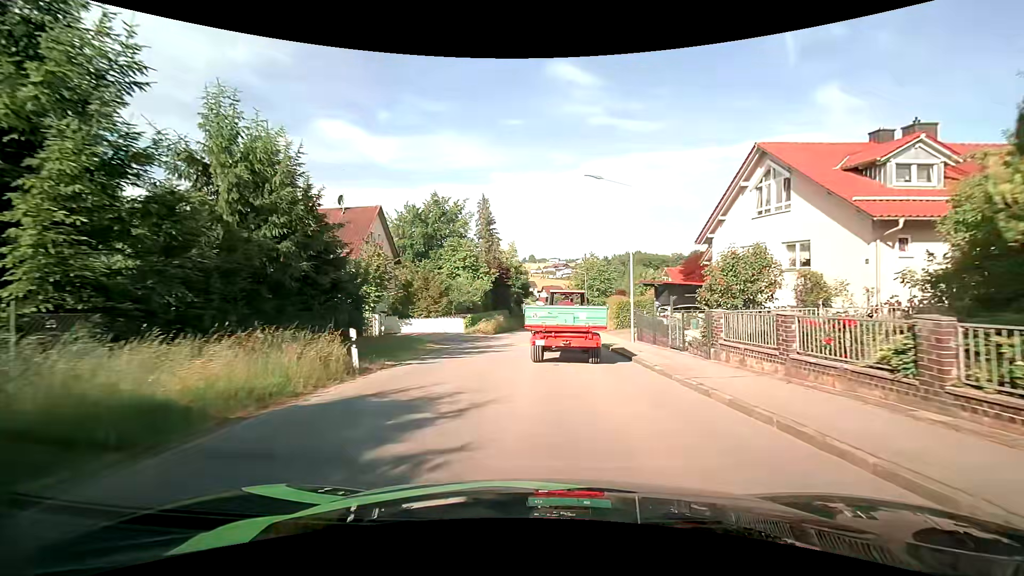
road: tertiary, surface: asphalt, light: Day
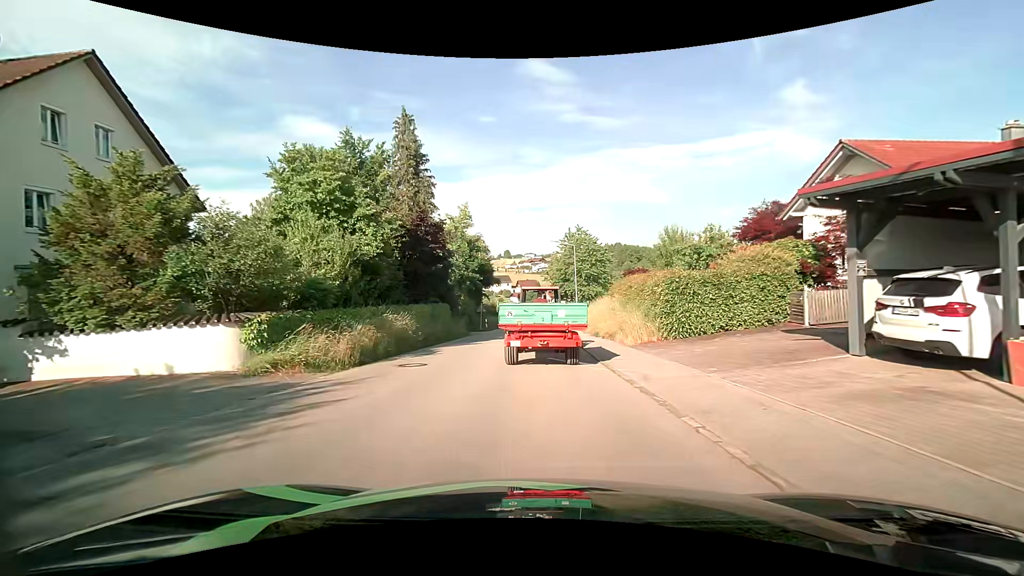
(+1.1, +23.4) m; +3°
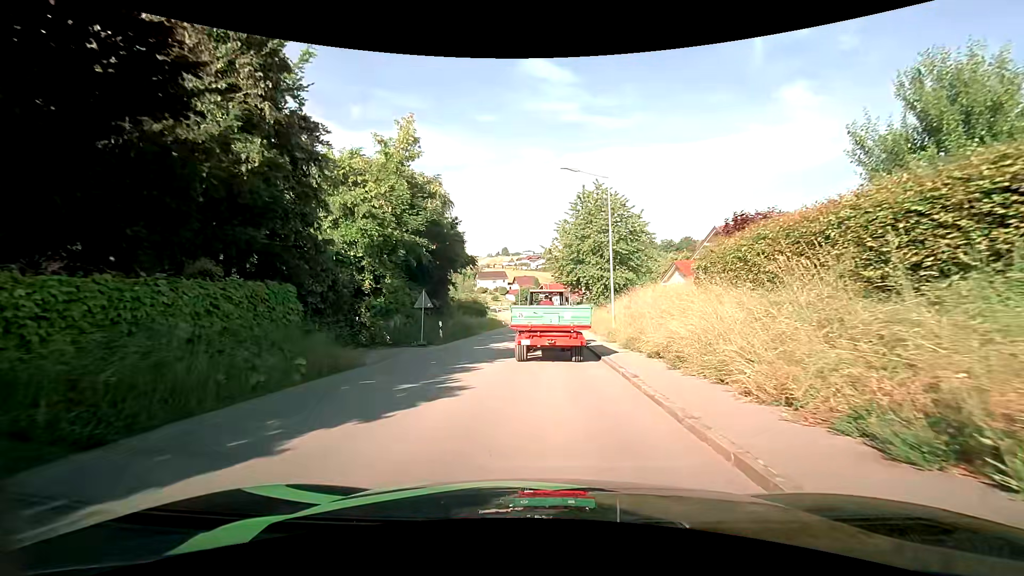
(-0.1, +21.6) m; 0°
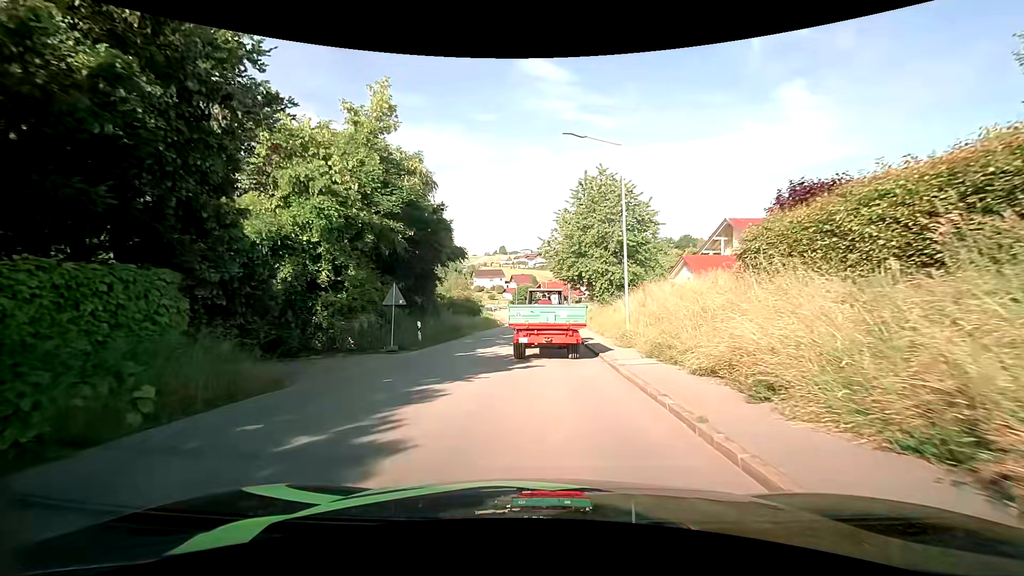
(0.0, +4.1) m; 0°
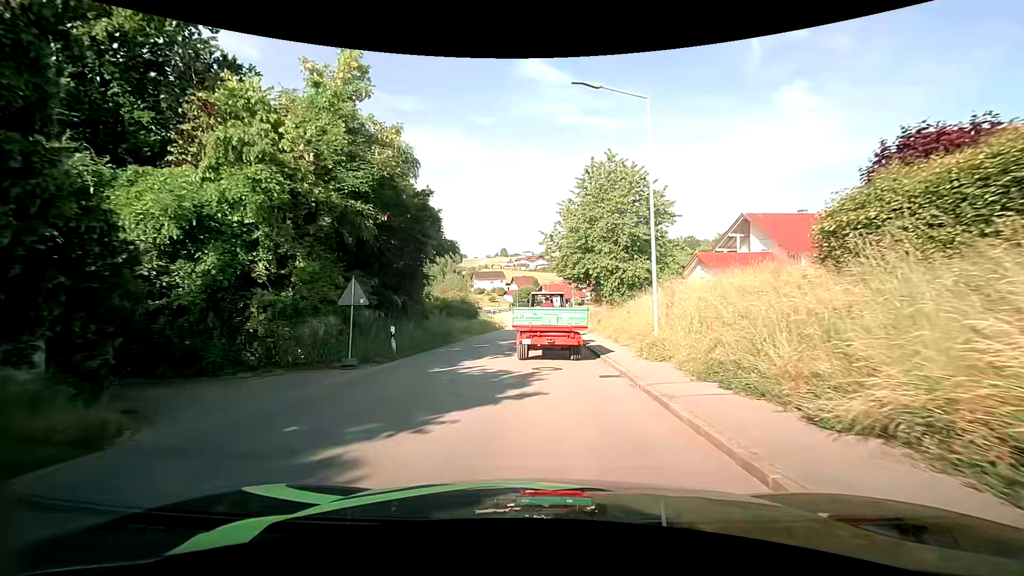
(0.0, +4.1) m; 0°
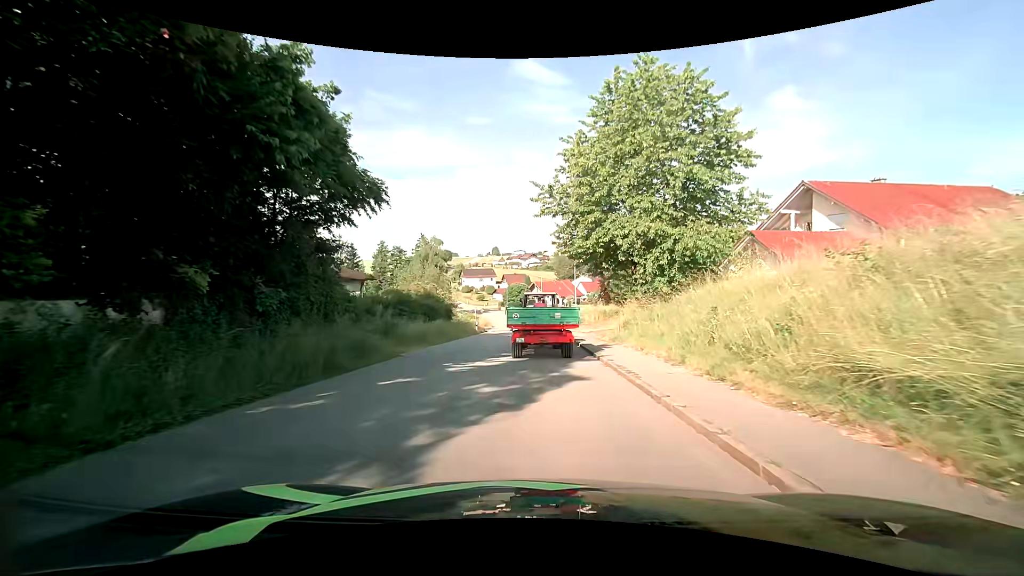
(-0.1, +13.3) m; 0°
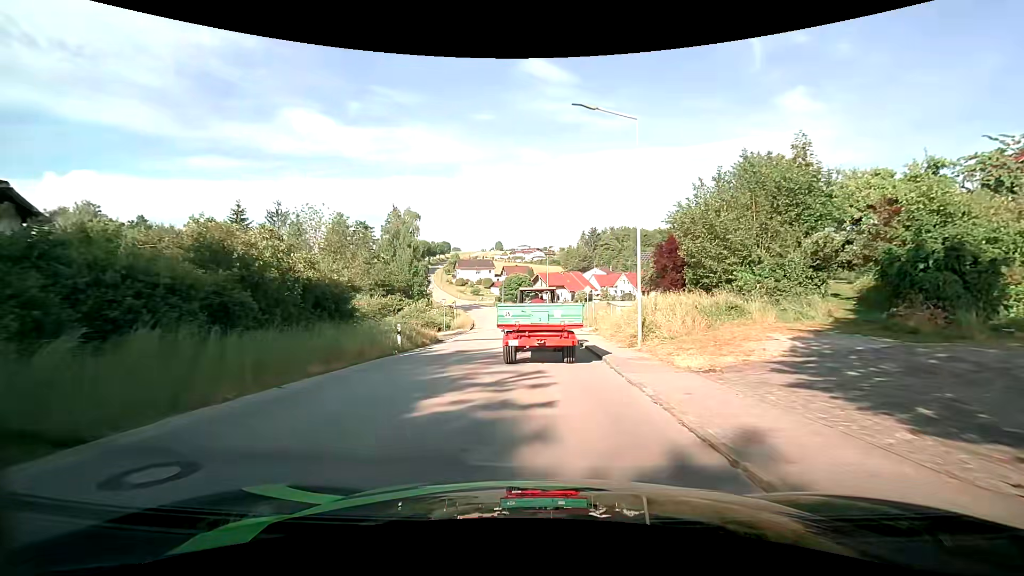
(+0.2, +25.5) m; 0°
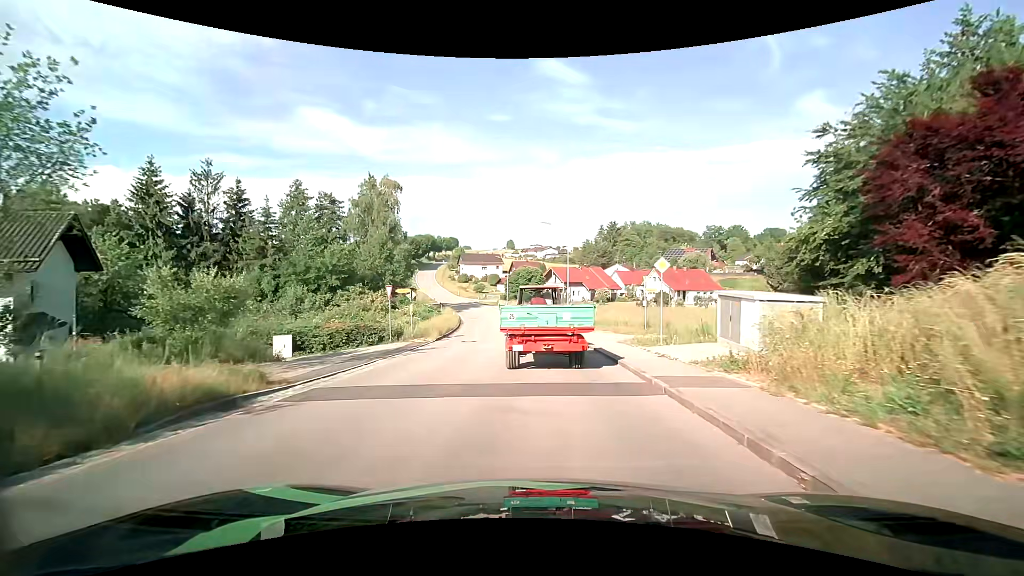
(-0.3, +19.5) m; -2°
(0, +10) (0, +20) (-1, +30) (-2, +40) (-4, +50) (-6, +59) (-9, +69) (-11, +79) (-14, +88) (-17, +98) m
